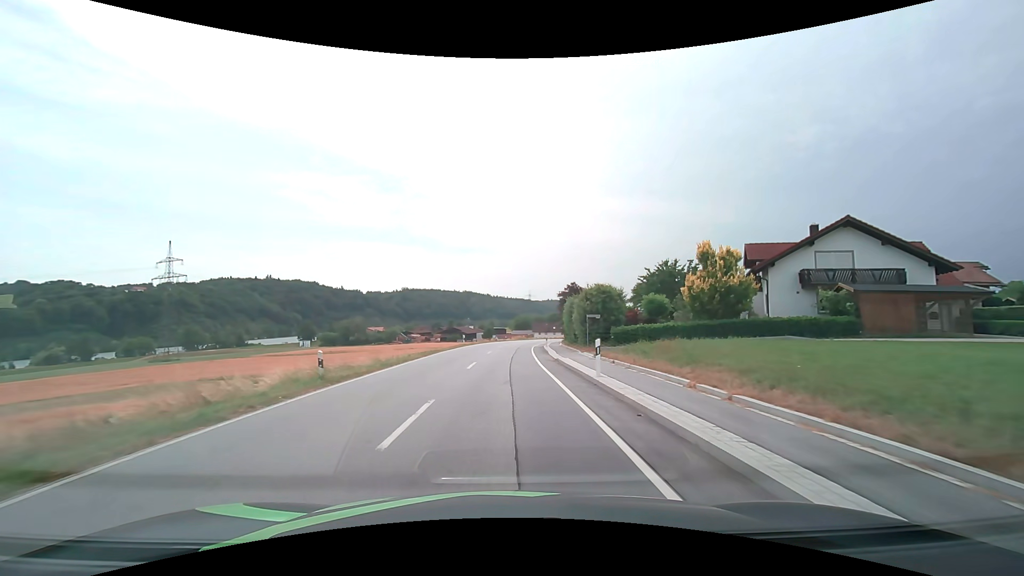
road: secondary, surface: asphalt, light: Day
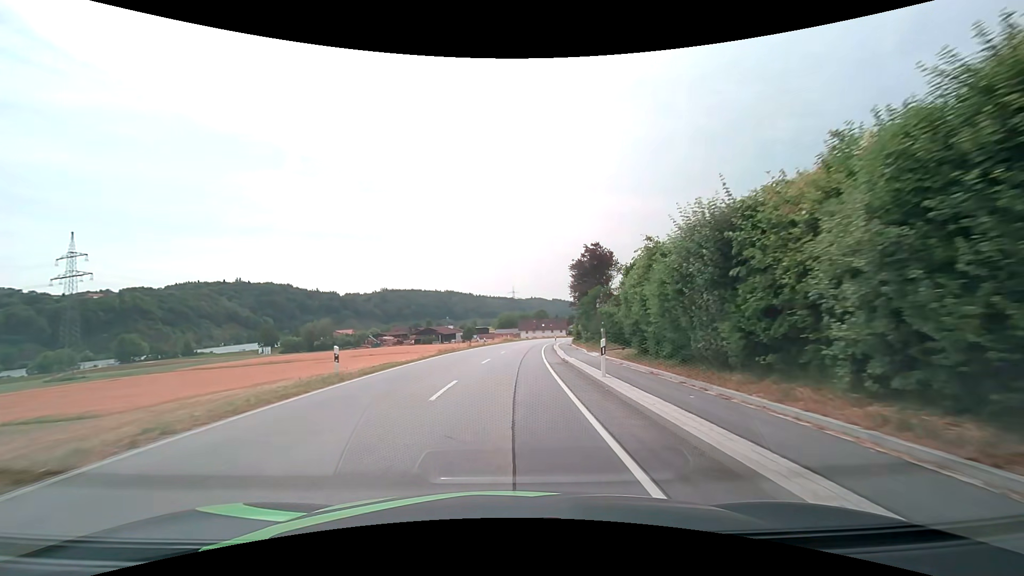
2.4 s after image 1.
(+0.4, +32.4) m; +2°
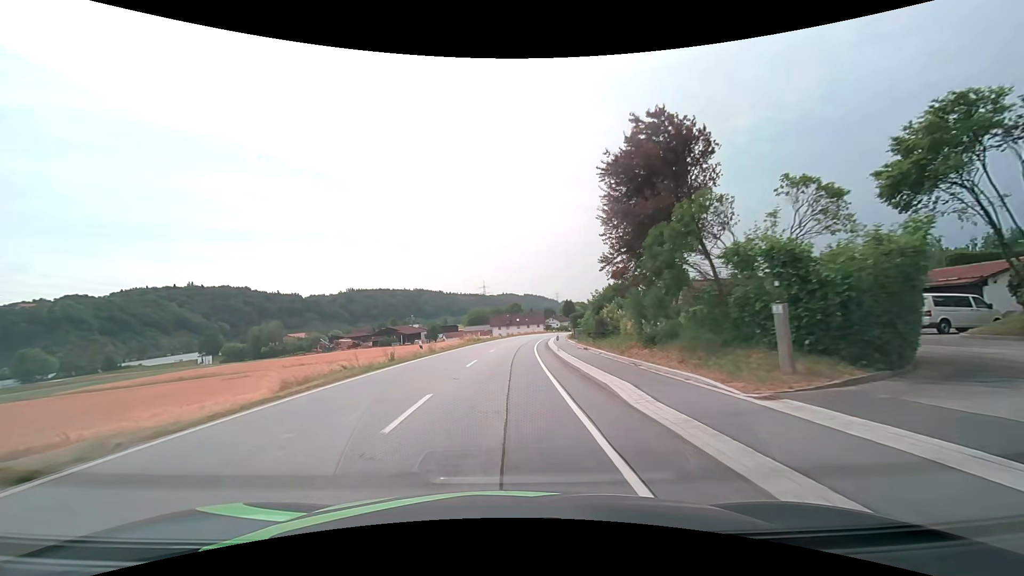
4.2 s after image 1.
(+0.8, +27.3) m; +3°
(0, +10) (0, +20) (+1, +30) (+1, +40) (+2, +50) (+3, +60) (+4, +70) (+5, +80) (+7, +90) (+8, +100) m
